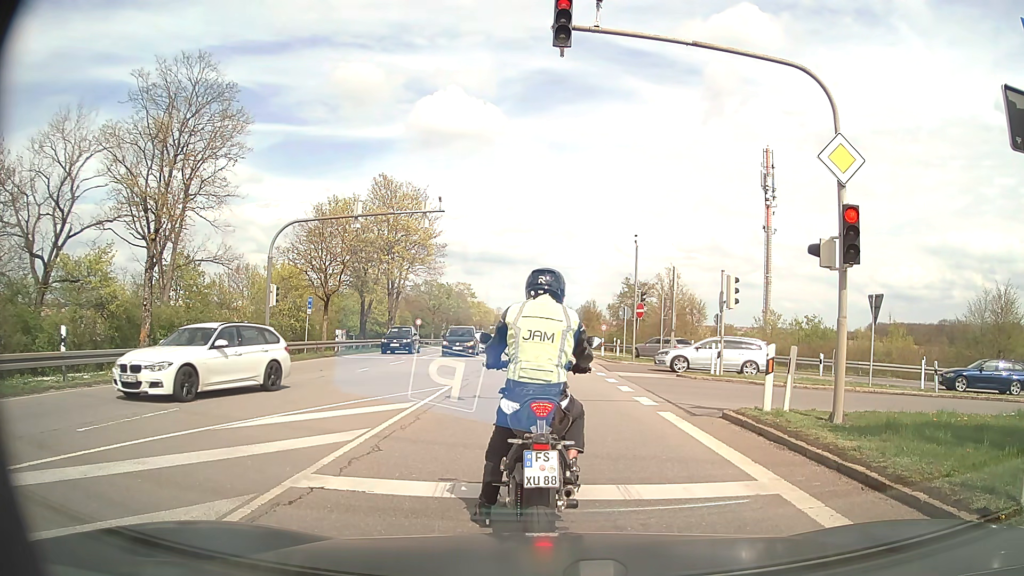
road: secondary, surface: asphalt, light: Day
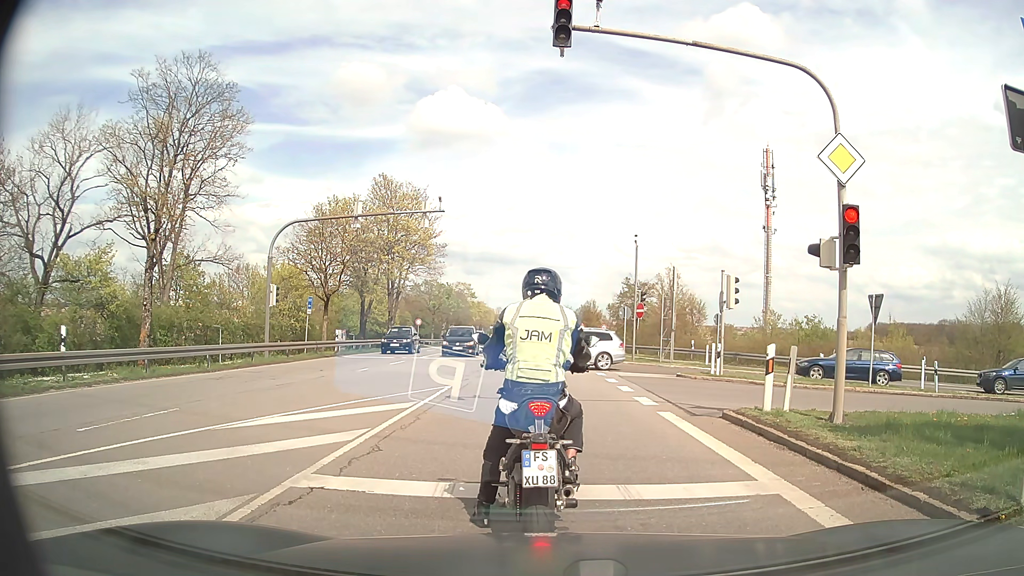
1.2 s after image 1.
(0.0, 0.0) m; 0°
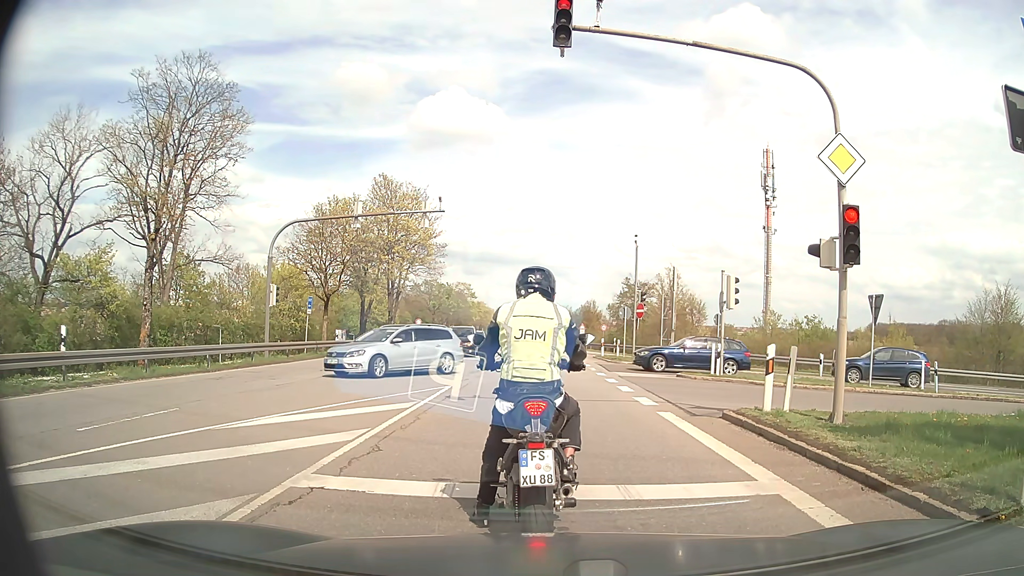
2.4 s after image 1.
(0.0, 0.0) m; 0°
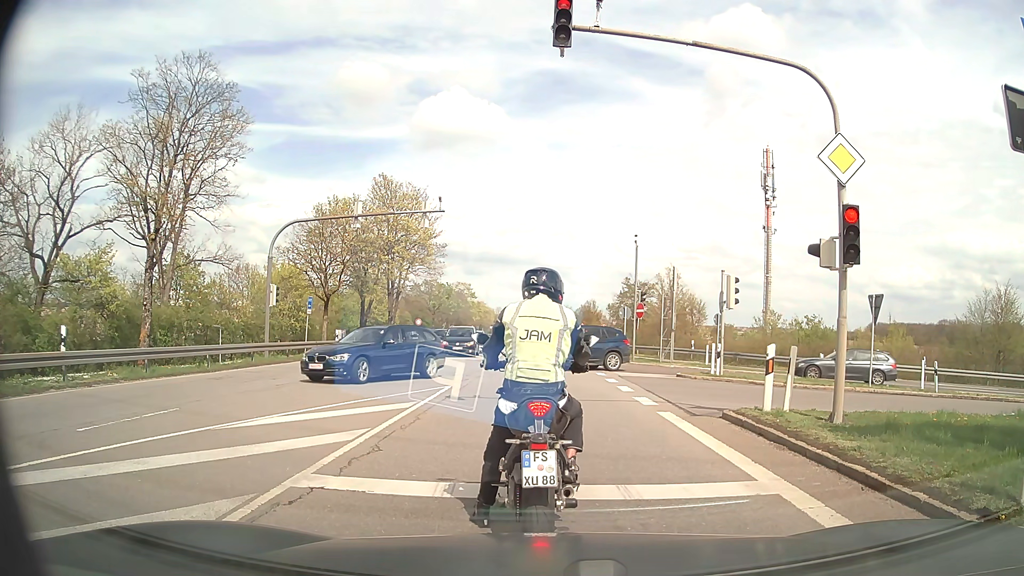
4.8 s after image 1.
(0.0, 0.0) m; 0°
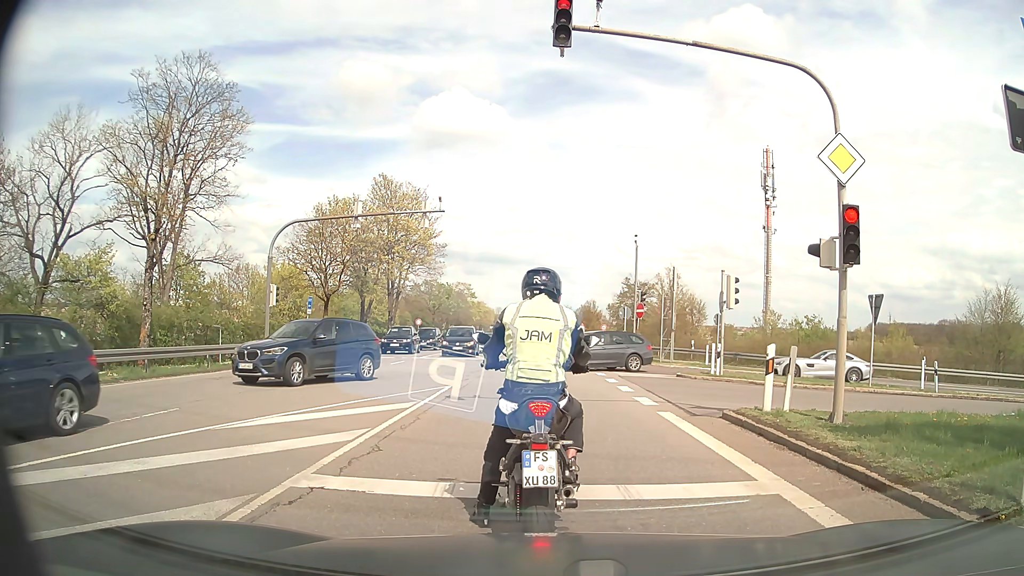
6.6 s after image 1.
(0.0, 0.0) m; 0°
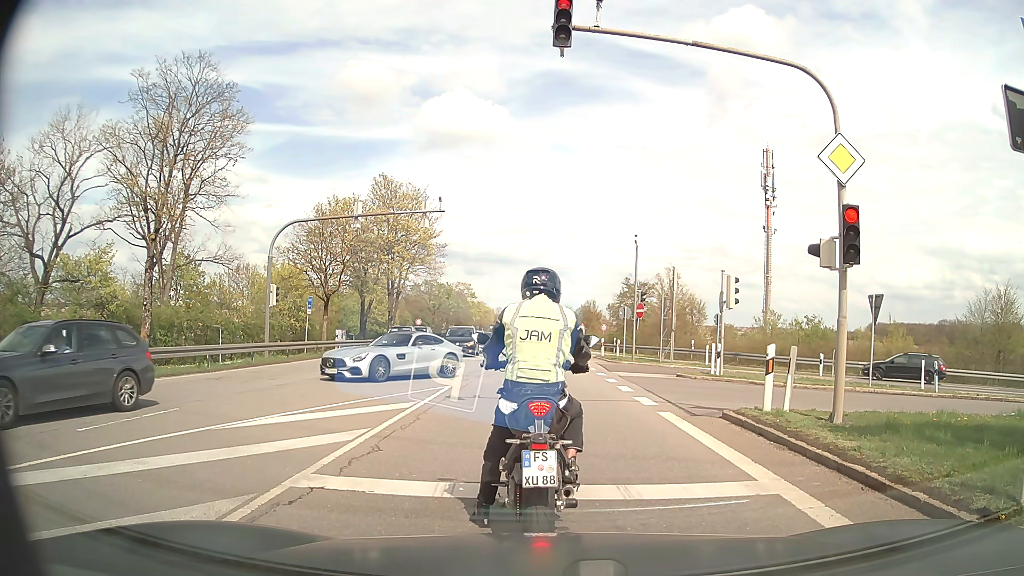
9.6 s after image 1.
(0.0, 0.0) m; 0°
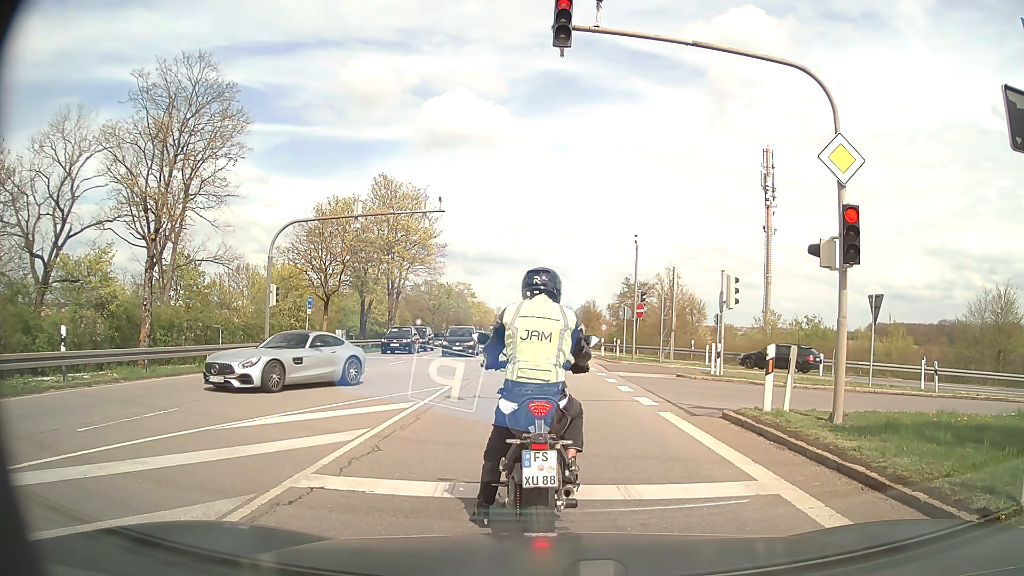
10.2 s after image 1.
(0.0, 0.0) m; 0°
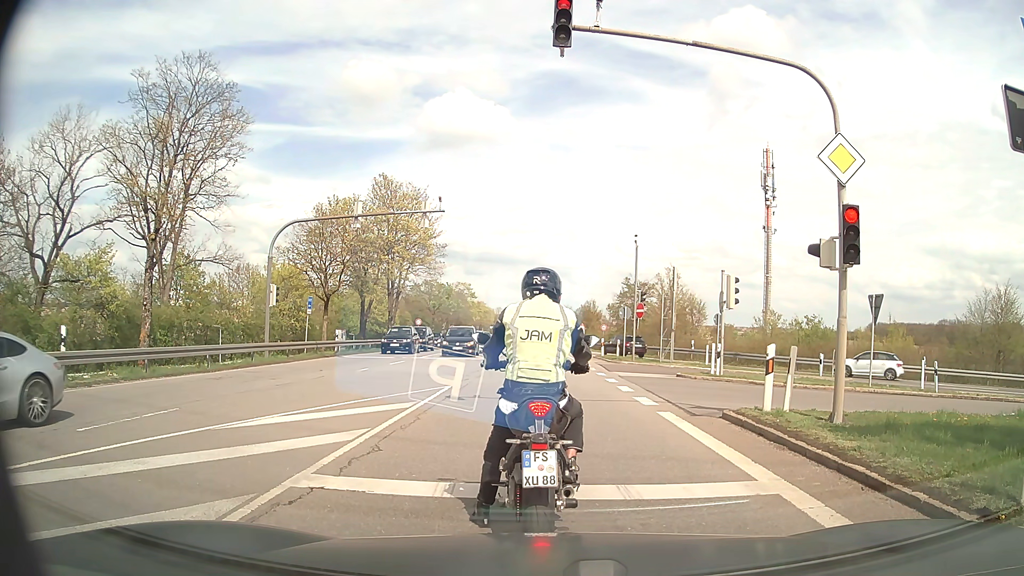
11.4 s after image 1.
(0.0, 0.0) m; 0°
